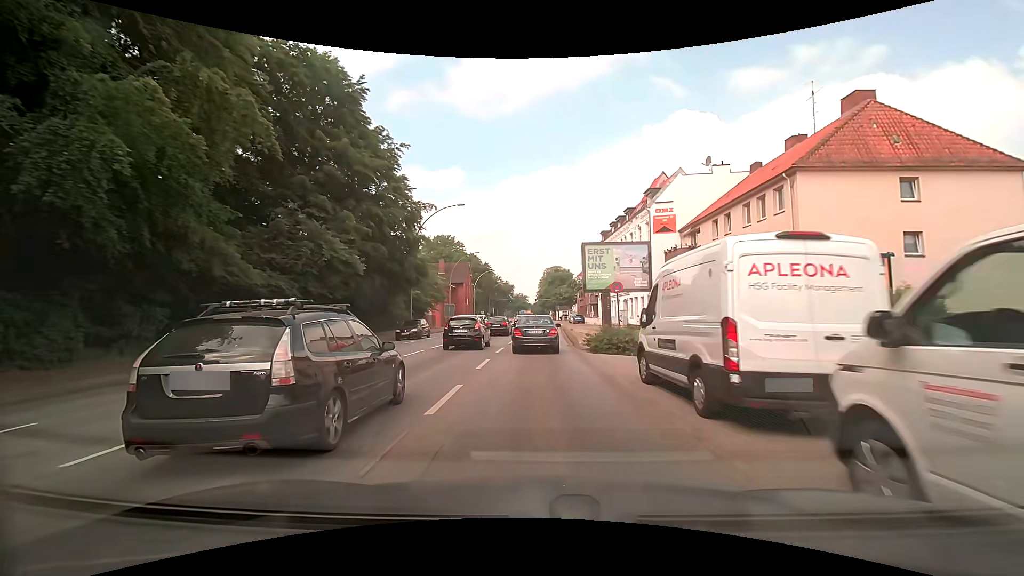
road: primary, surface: asphalt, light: Day
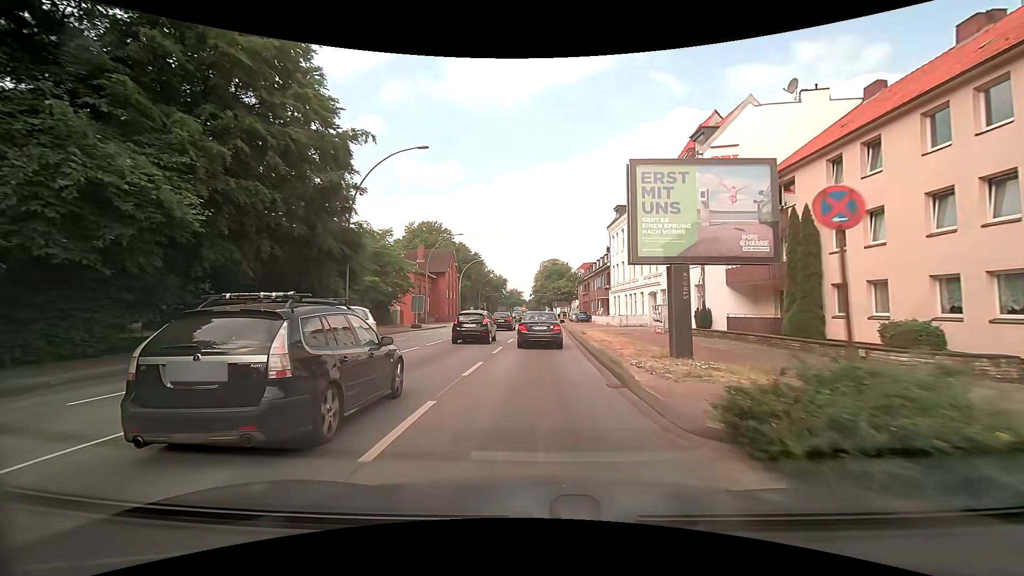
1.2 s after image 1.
(+0.1, +14.8) m; +1°
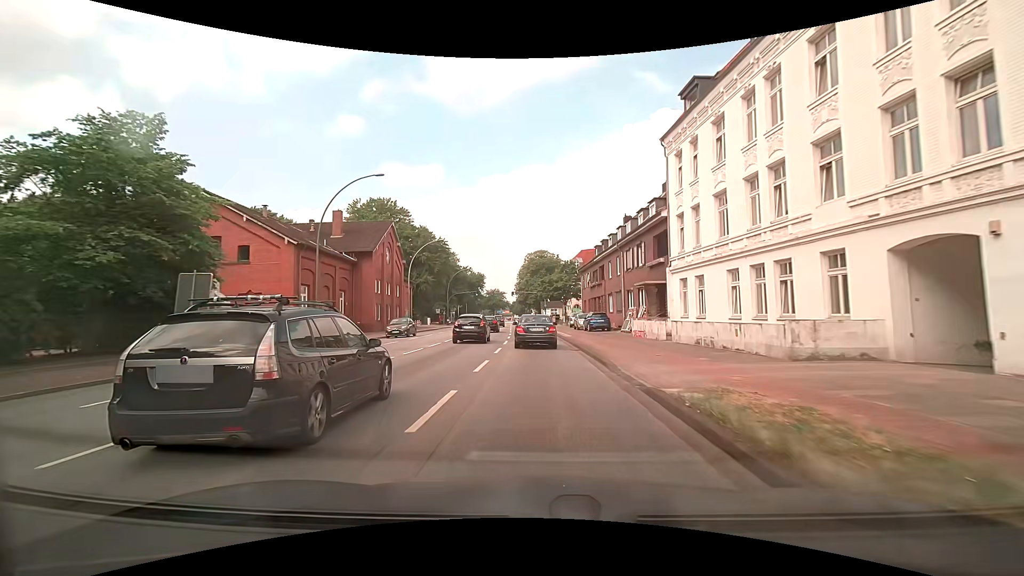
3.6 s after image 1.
(+0.1, +29.9) m; +1°
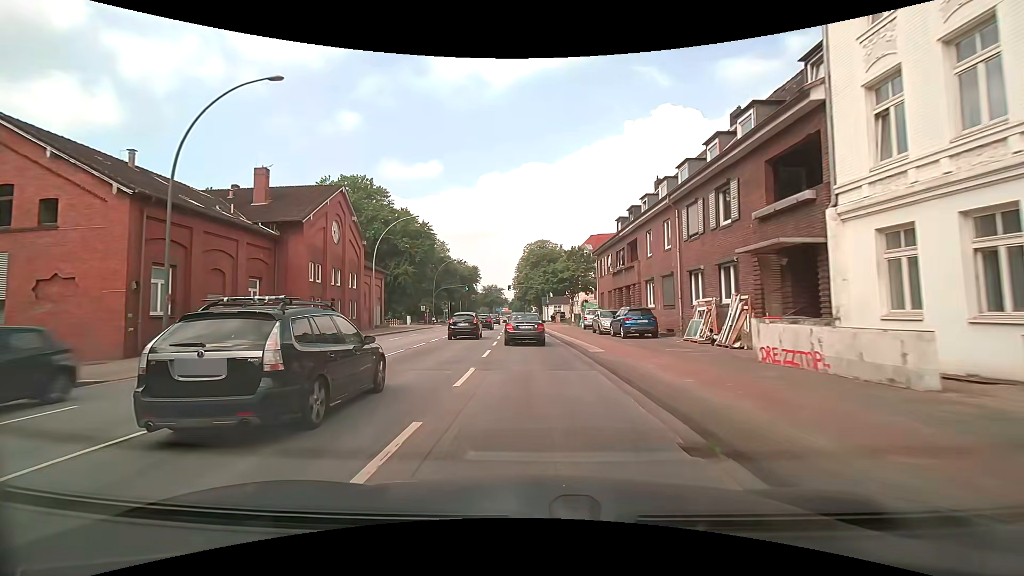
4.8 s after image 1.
(0.0, +15.1) m; 0°
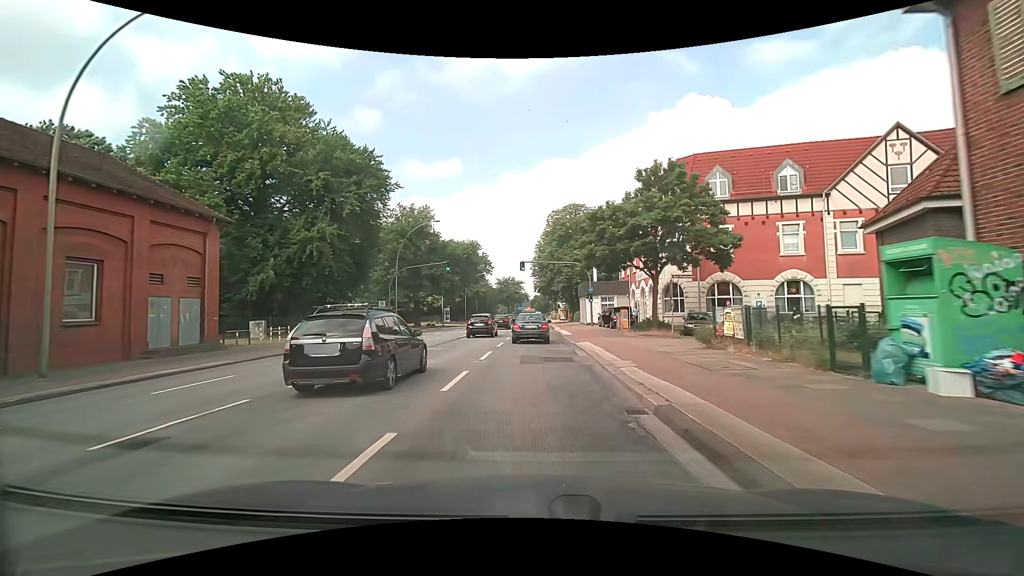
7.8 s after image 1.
(-0.8, +37.9) m; -3°
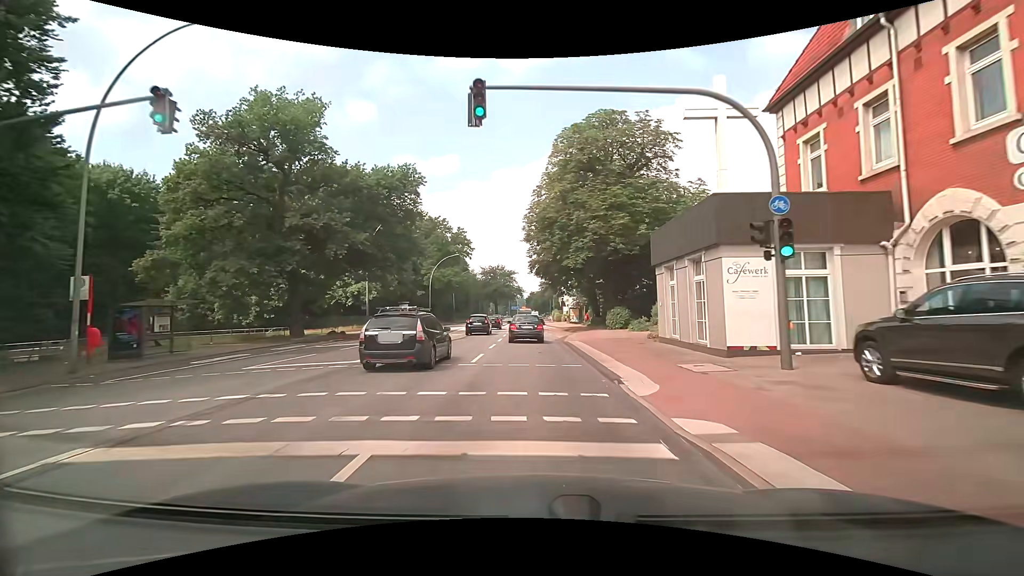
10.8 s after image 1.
(0.0, +38.0) m; +1°
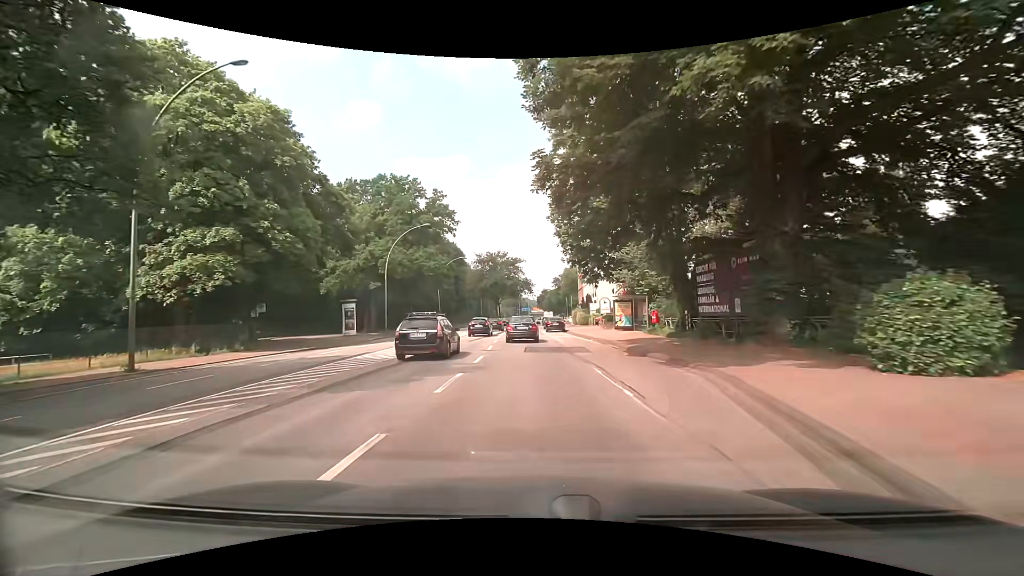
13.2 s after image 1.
(-0.3, +30.4) m; -2°
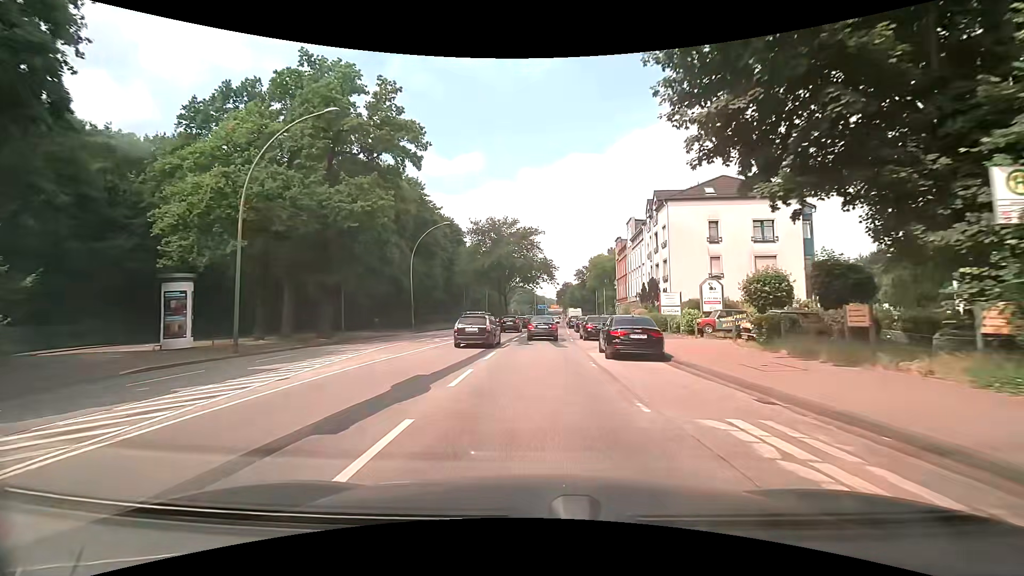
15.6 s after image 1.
(-0.4, +30.3) m; -2°
(0, +10) (0, +20) (+1, +30) (+1, +40) (+2, +50) (+3, +60) (+3, +70) (+4, +80) (+4, +90) (+5, +100) m
